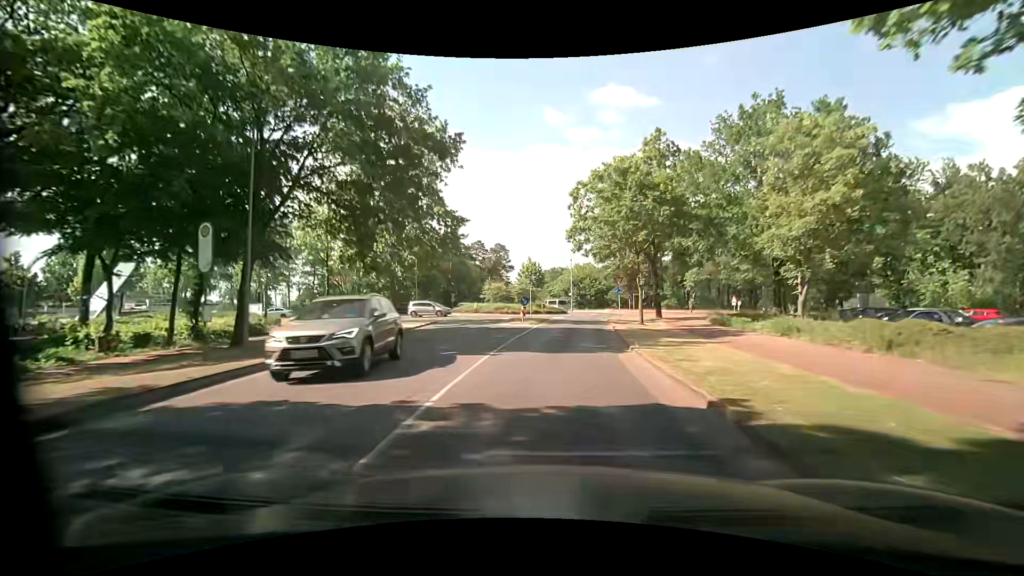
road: tertiary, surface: asphalt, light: Day
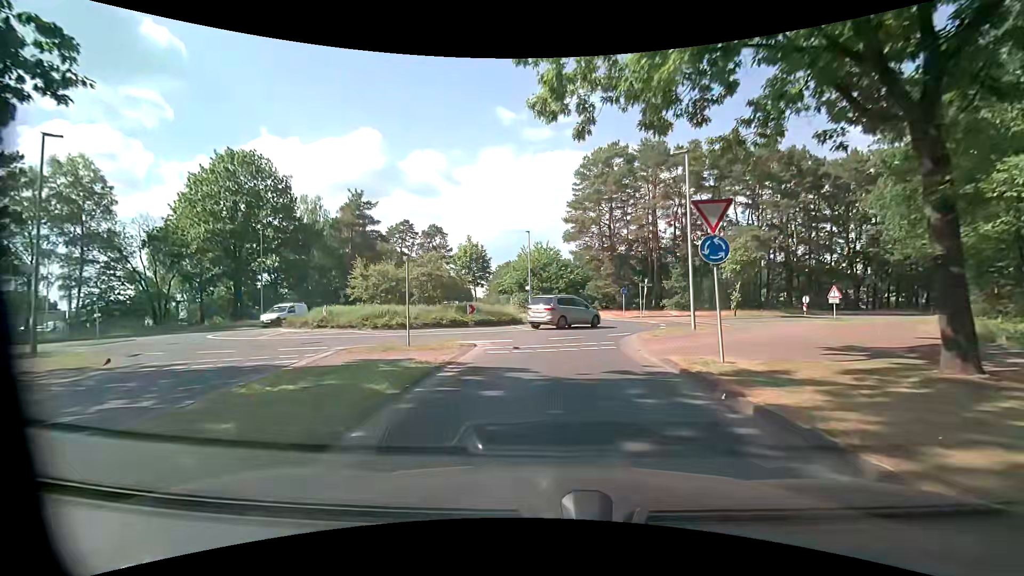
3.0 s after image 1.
(+1.6, +29.9) m; +4°
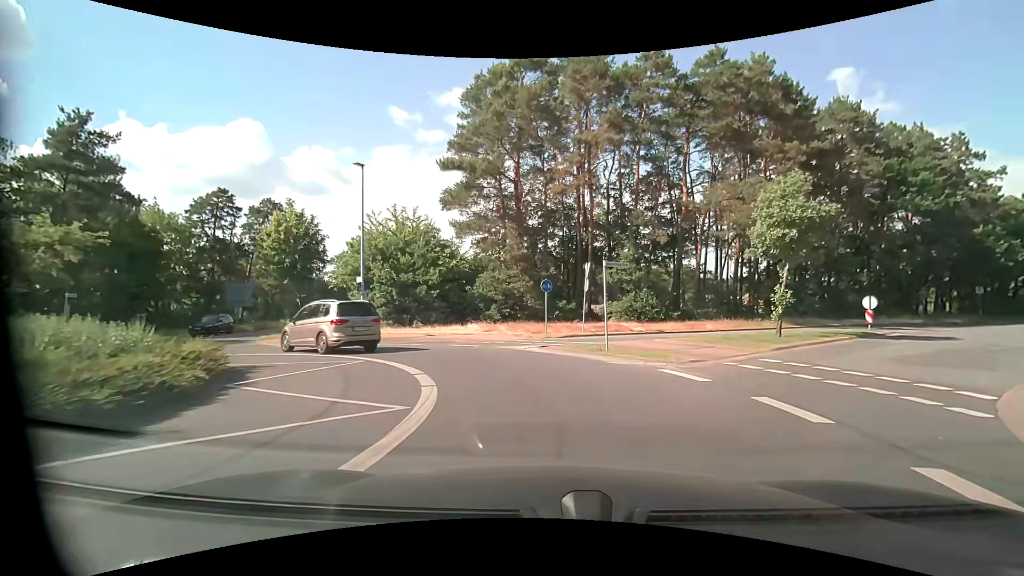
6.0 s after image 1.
(+2.1, +23.2) m; +12°
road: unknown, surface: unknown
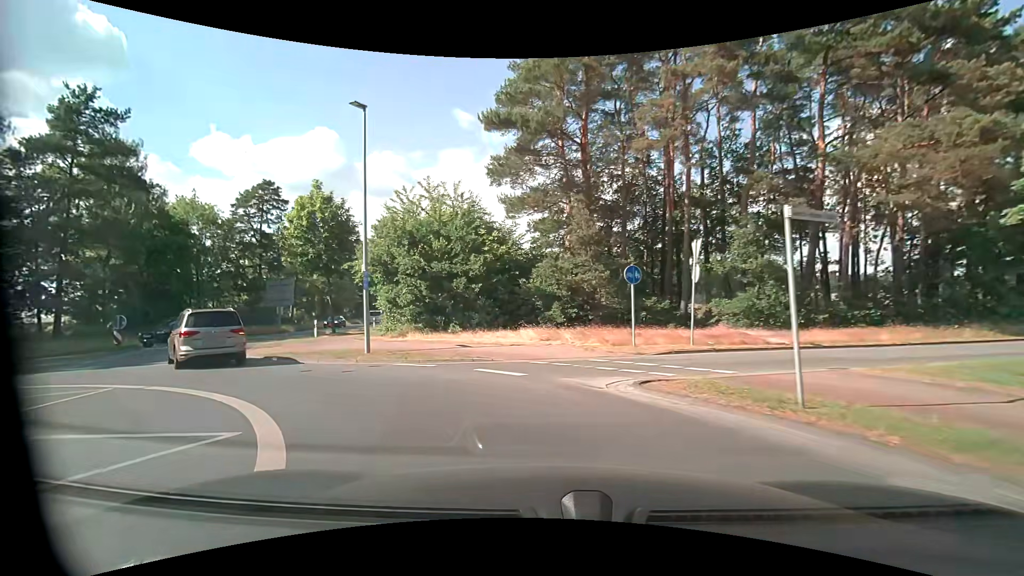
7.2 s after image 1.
(-0.2, +7.6) m; -7°
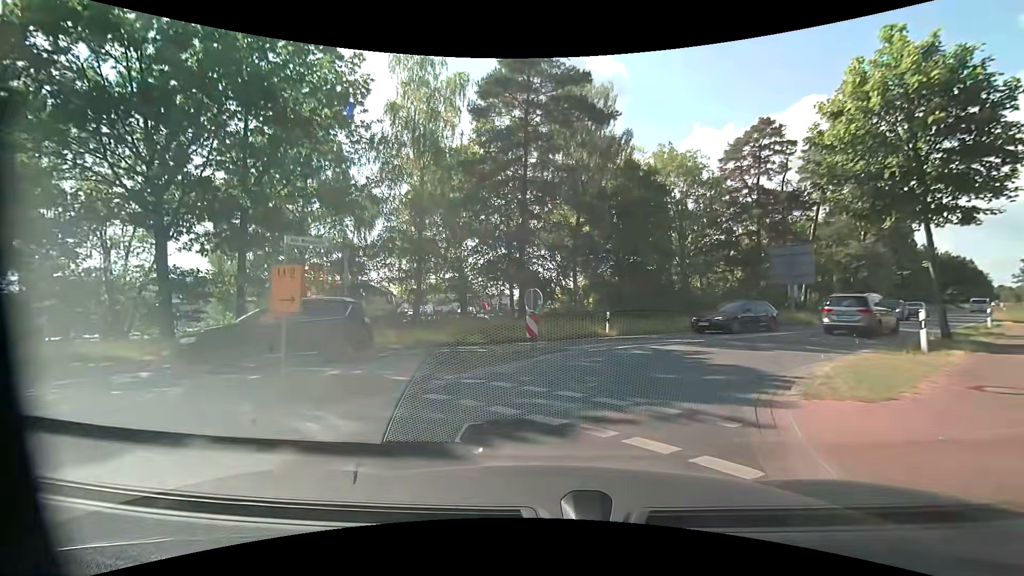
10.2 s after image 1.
(-7.5, +14.3) m; -54°
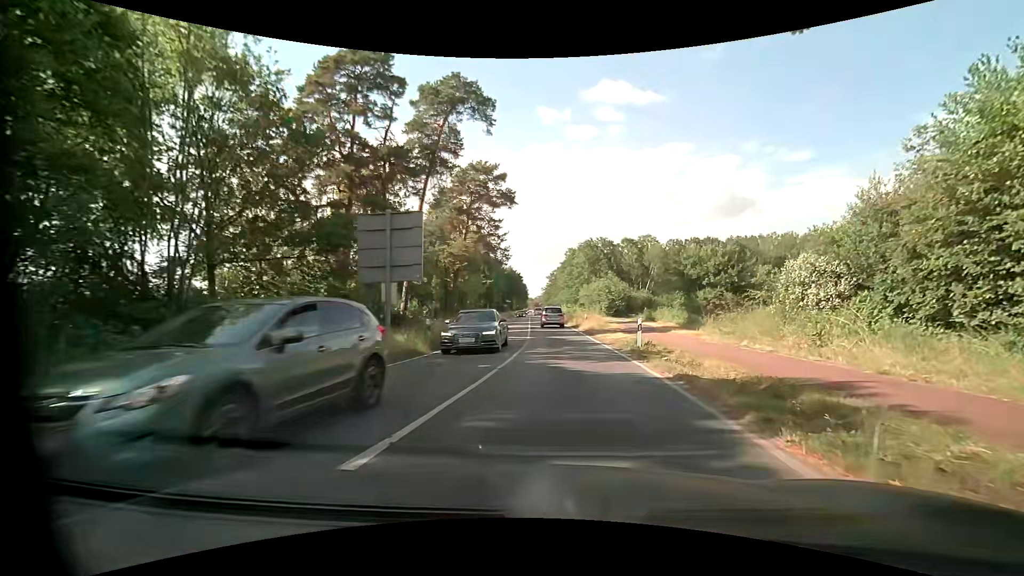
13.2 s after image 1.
(+7.3, +18.0) m; +44°
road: tertiary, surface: asphalt
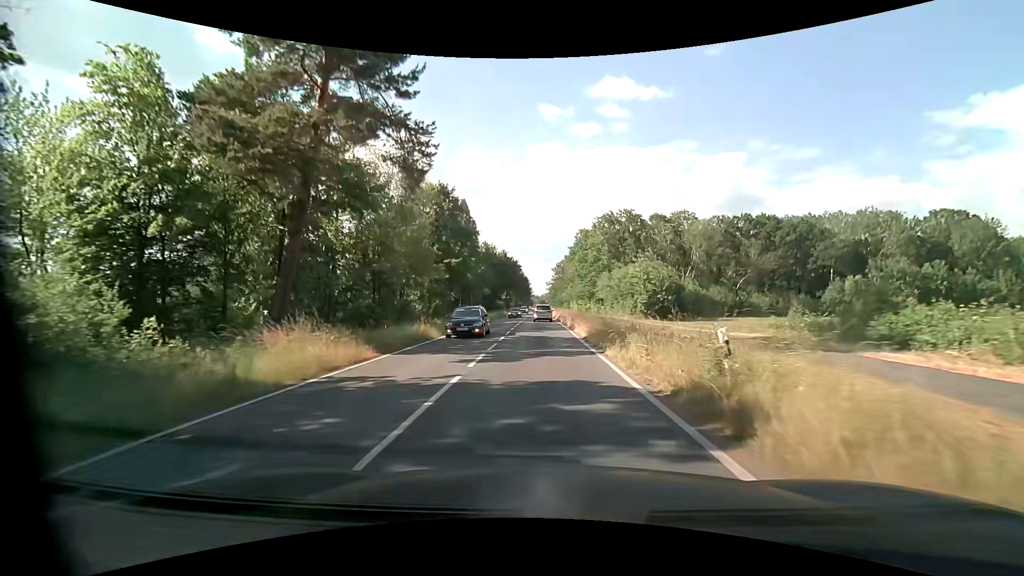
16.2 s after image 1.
(+0.4, +32.0) m; -1°
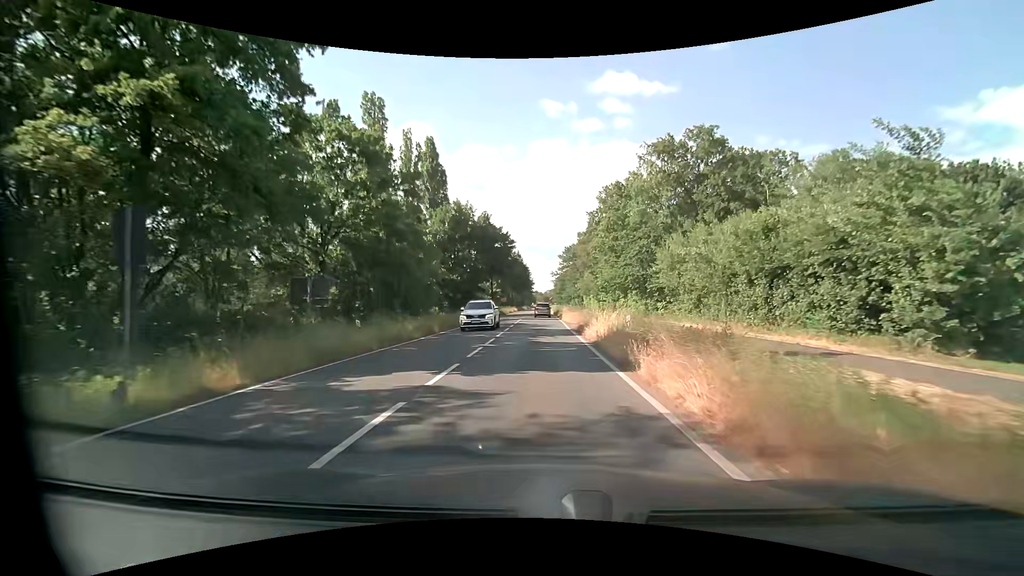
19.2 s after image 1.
(-0.2, +39.1) m; -1°
(0, +10) (0, +20) (0, +30) (0, +40) (0, +50) (0, +60) (0, +70) (0, +80) (0, +90) (0, +100) m
